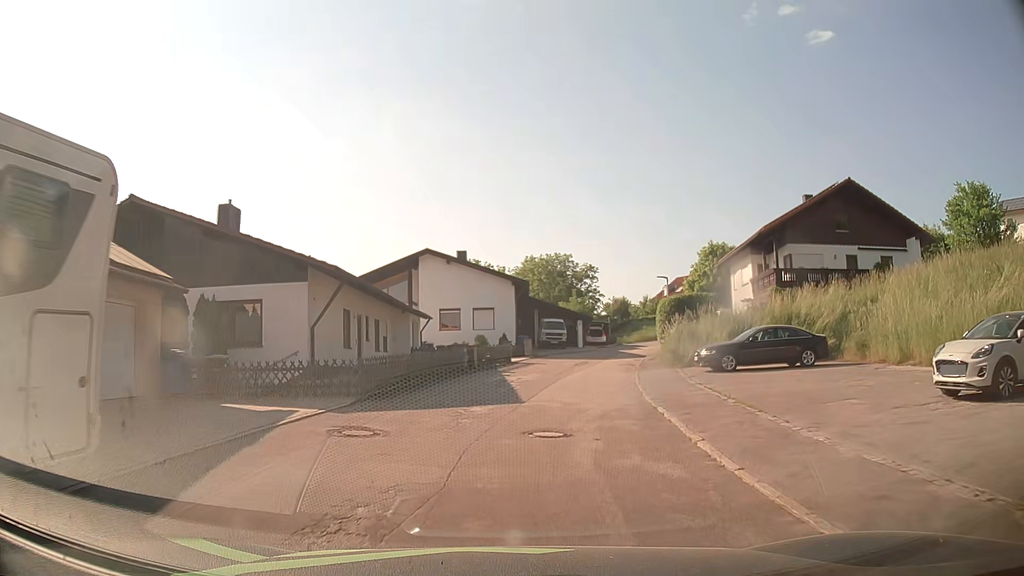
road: residential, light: Day
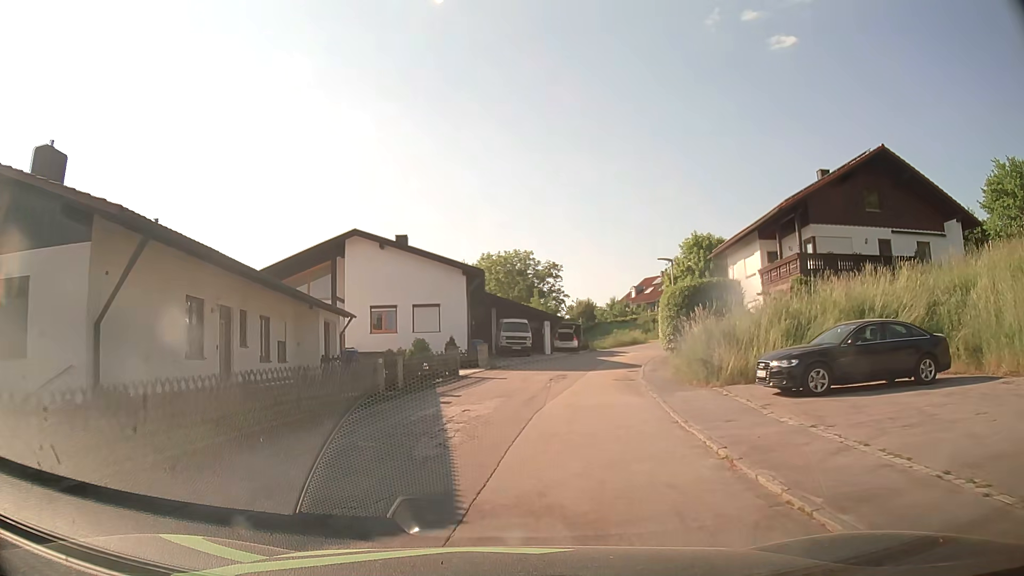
(+0.3, +9.4) m; +4°
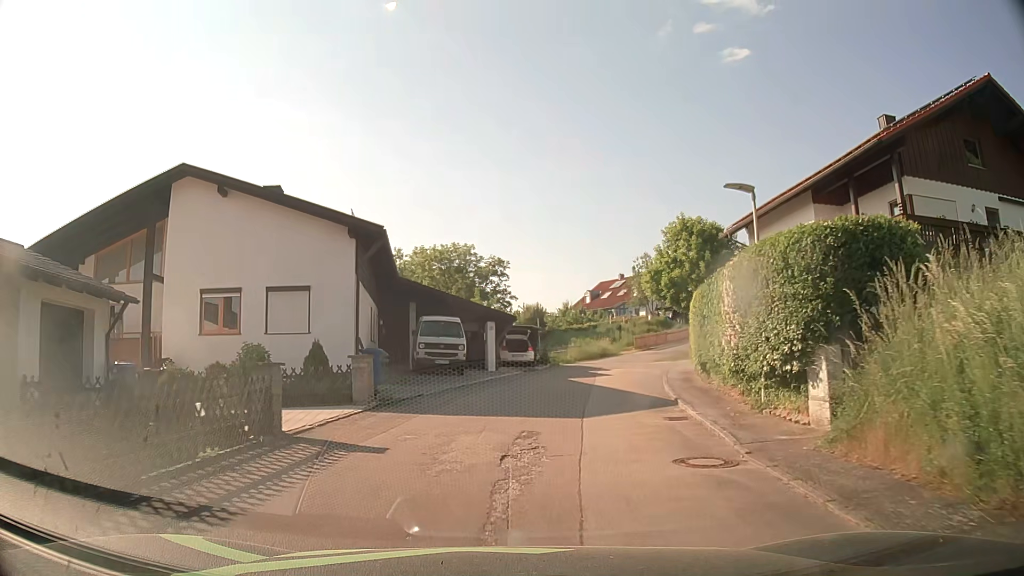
(+0.5, +14.0) m; +4°
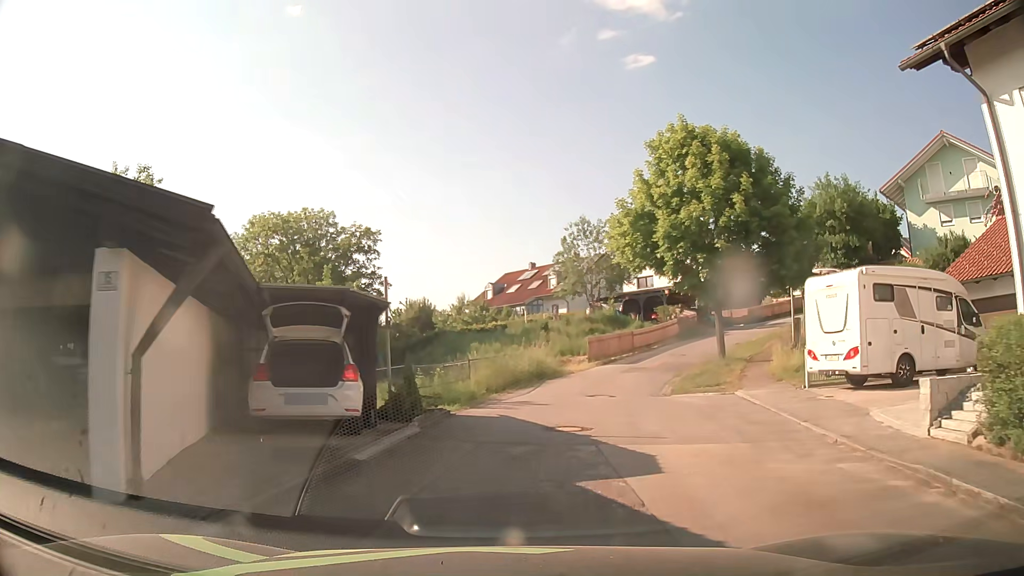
(+1.8, +23.2) m; +9°
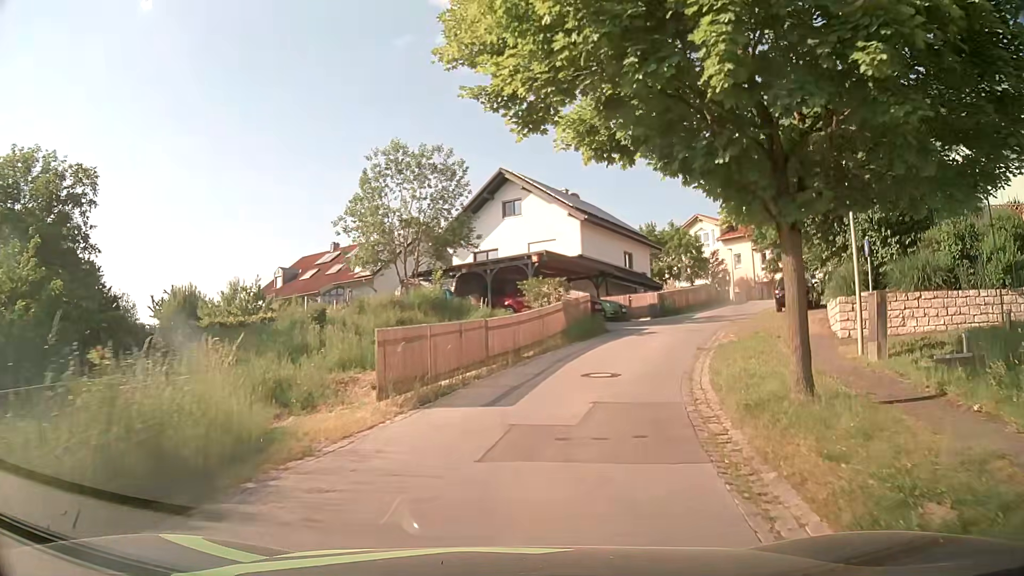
(+2.5, +18.6) m; +15°
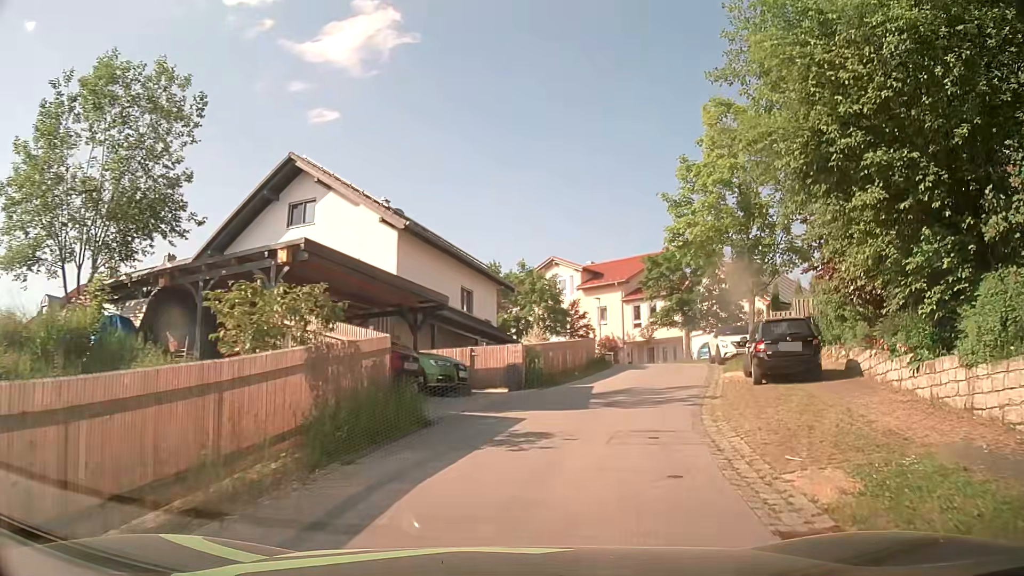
(+1.9, +13.6) m; +16°
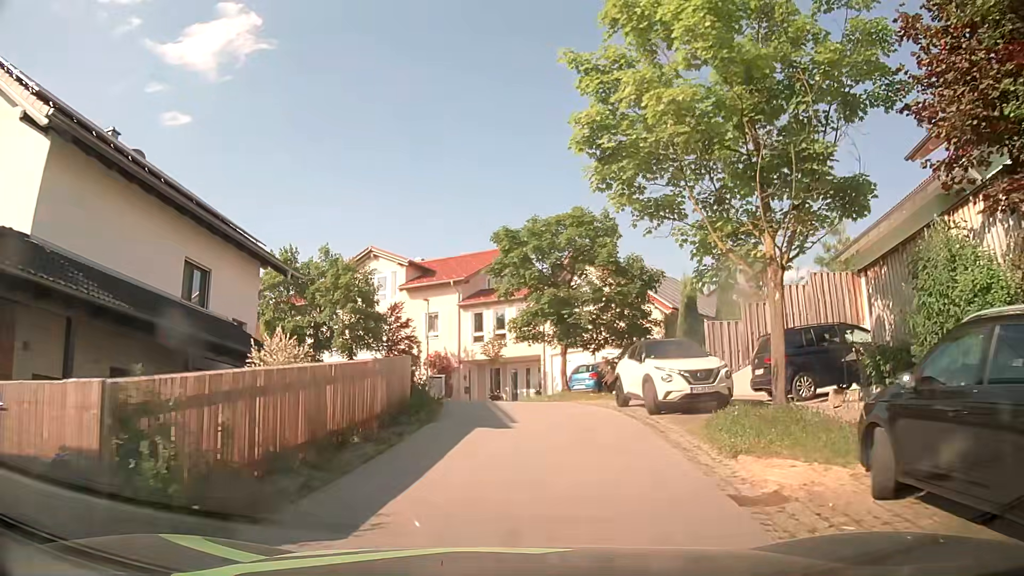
(+1.7, +13.0) m; +15°
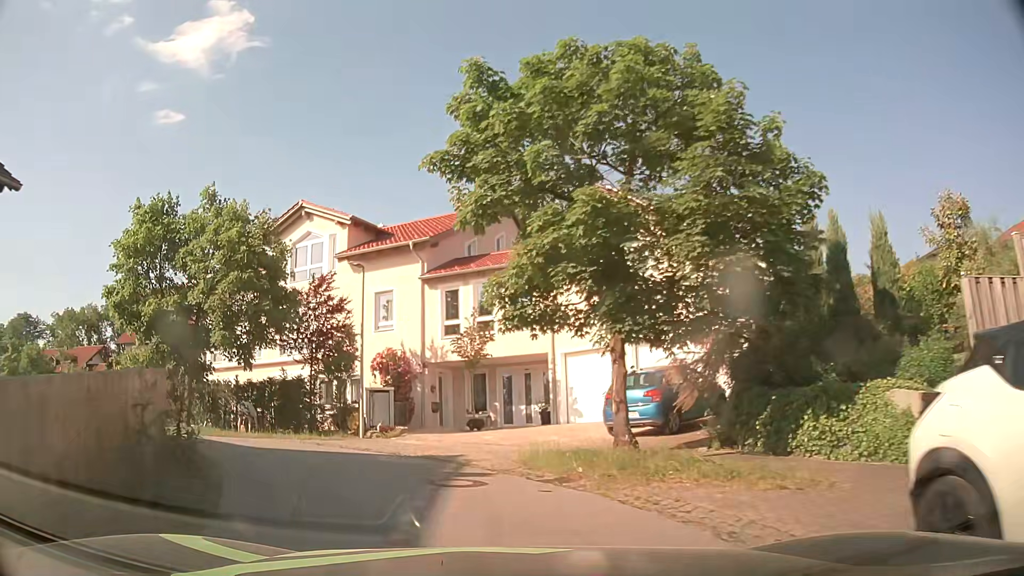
(+0.3, +13.4) m; 0°
(-2, +10) (-8, +17) (-17, +21) (-27, +23) (-37, +25) (-47, +27) (-56, +29) (-66, +31) (-76, +34) (-83, +40) m
